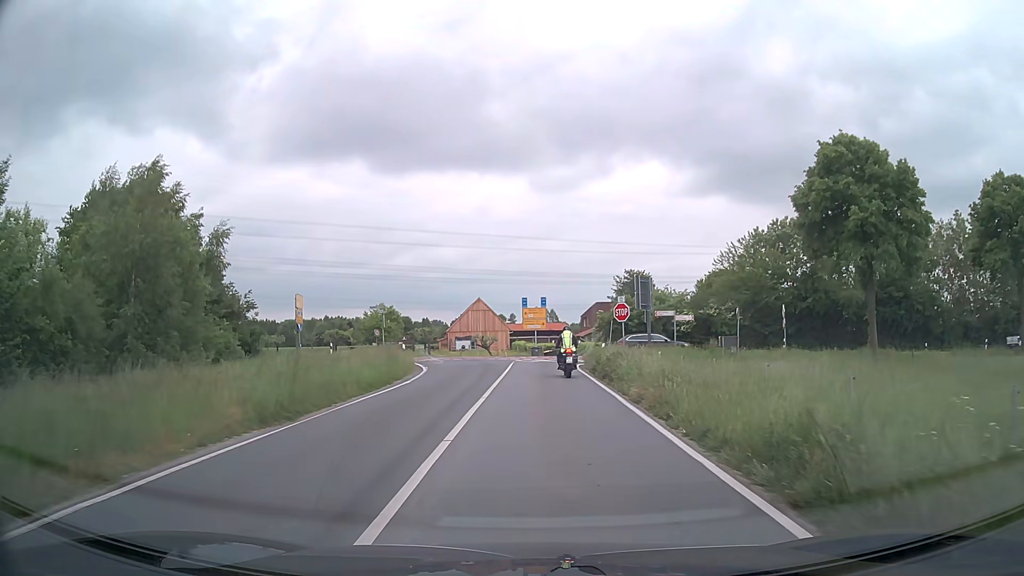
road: secondary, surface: asphalt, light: Day
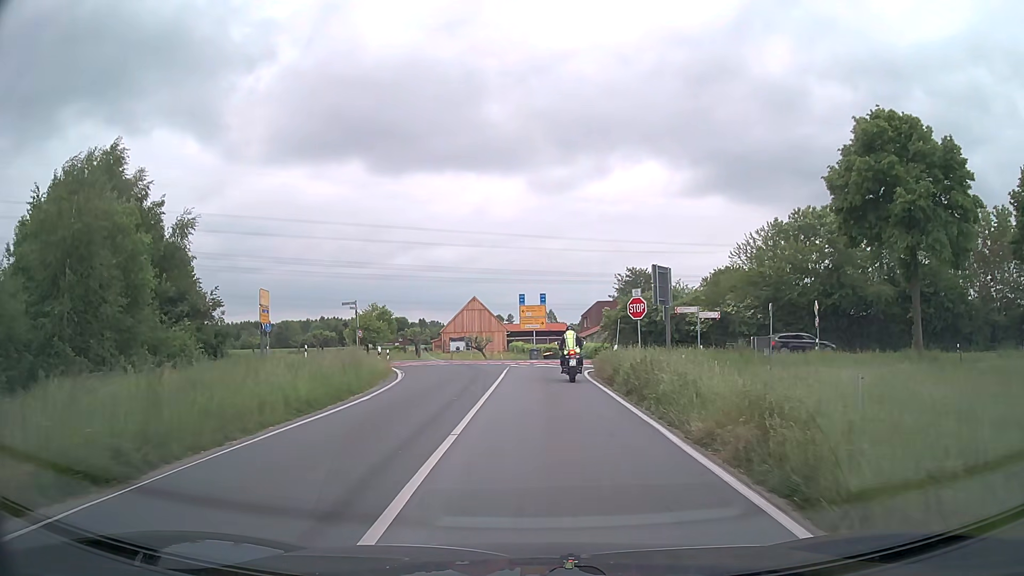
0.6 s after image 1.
(0.0, +5.3) m; 0°
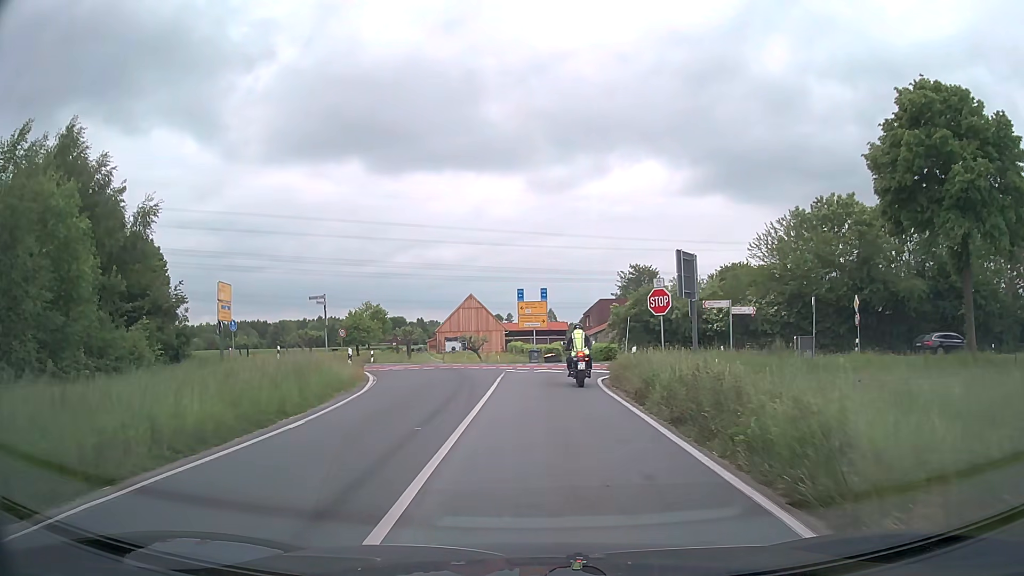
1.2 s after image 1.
(0.0, +4.9) m; 0°
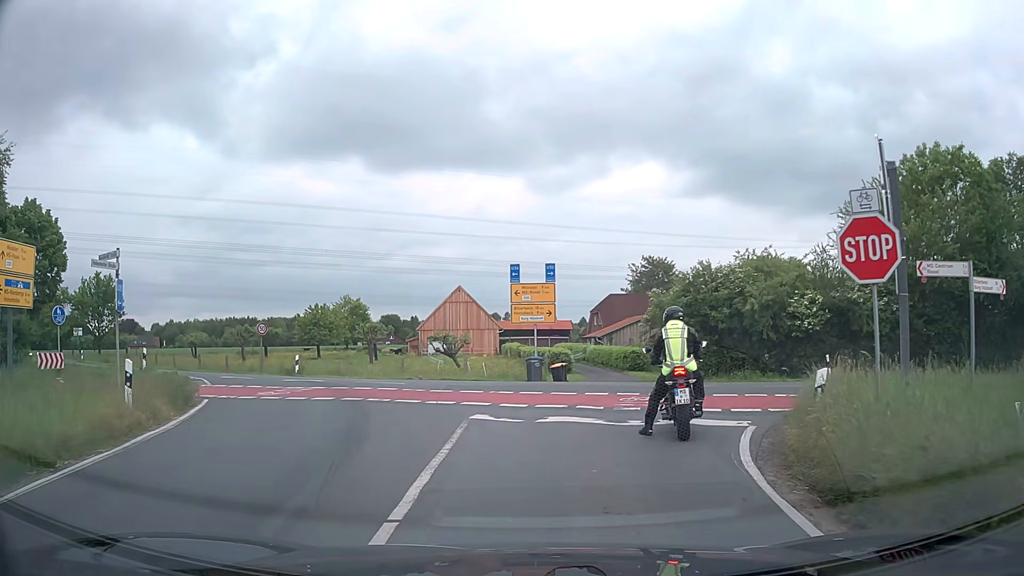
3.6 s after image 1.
(0.0, +14.5) m; 0°
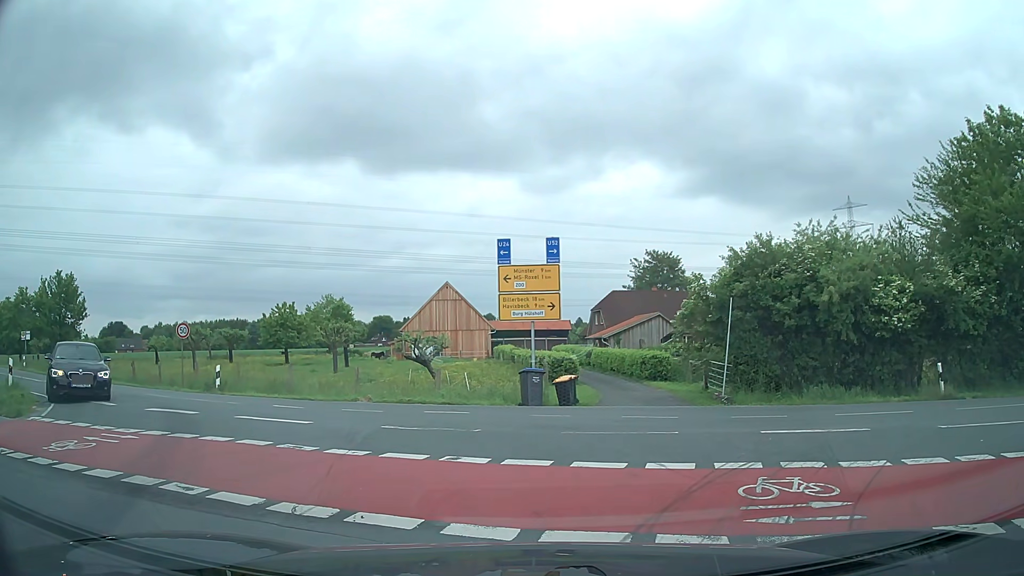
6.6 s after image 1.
(0.0, +7.5) m; -1°
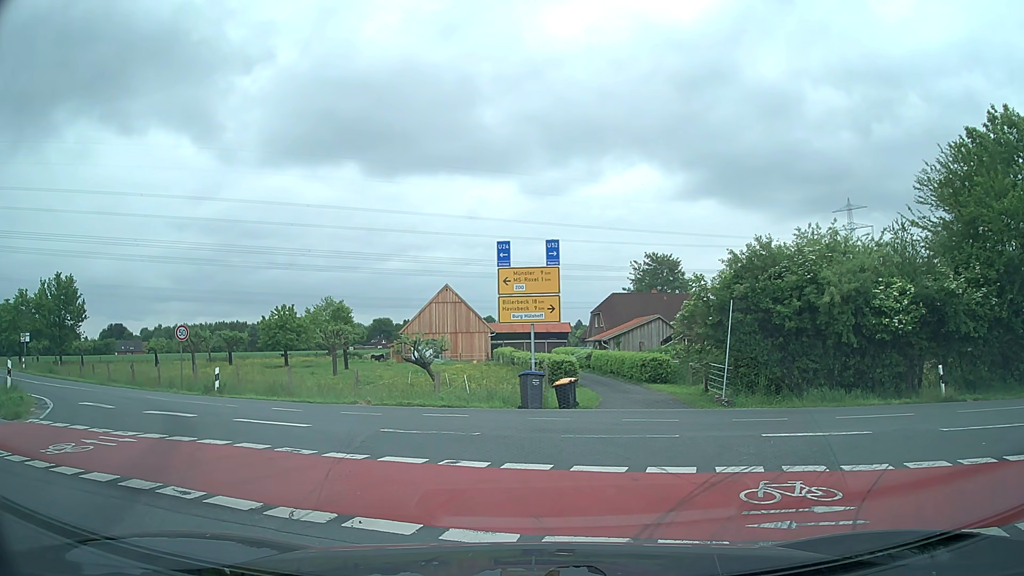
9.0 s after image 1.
(0.0, +0.1) m; 0°
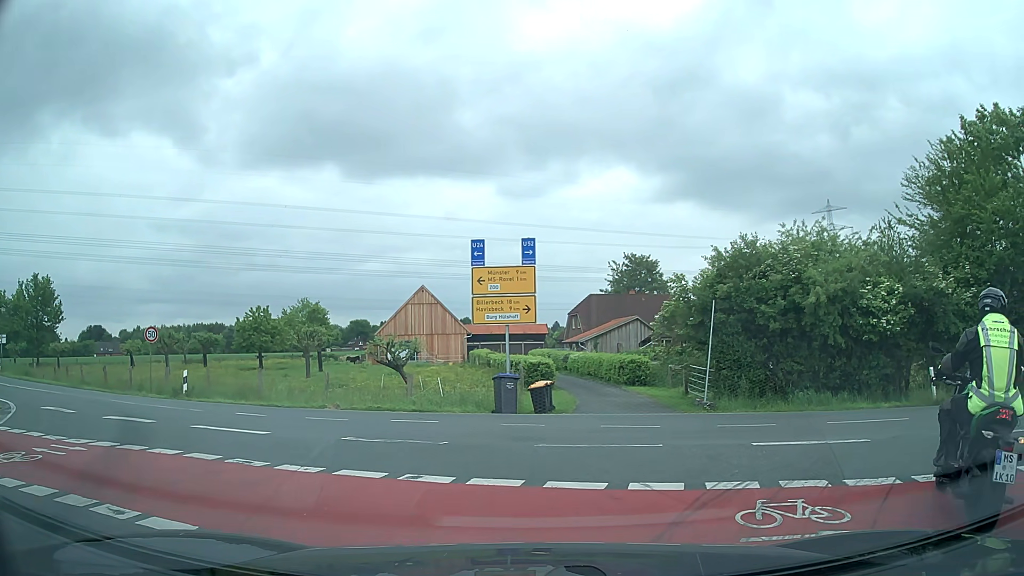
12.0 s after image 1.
(0.0, +0.8) m; 0°
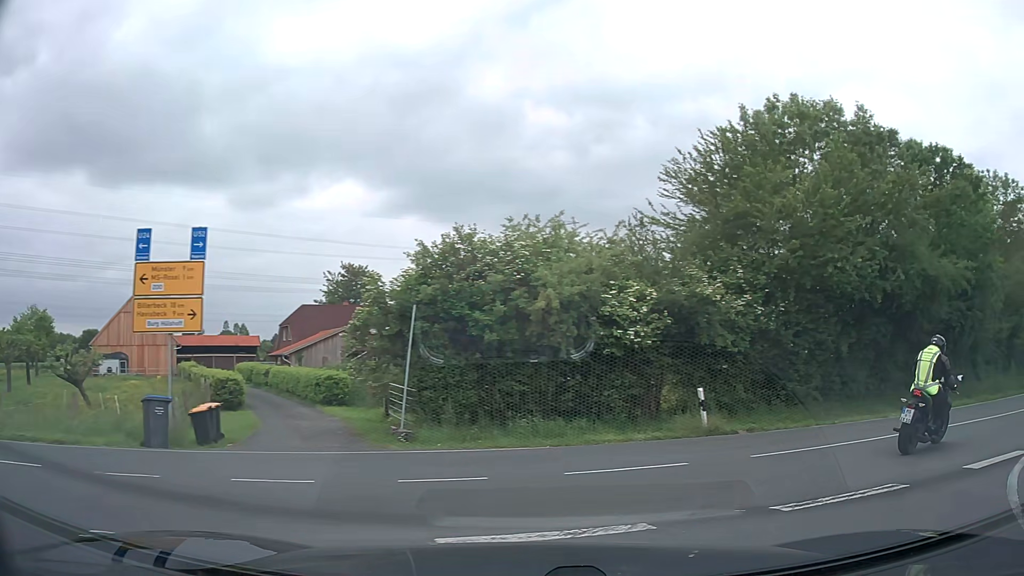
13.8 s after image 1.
(+1.0, +4.0) m; +27°
